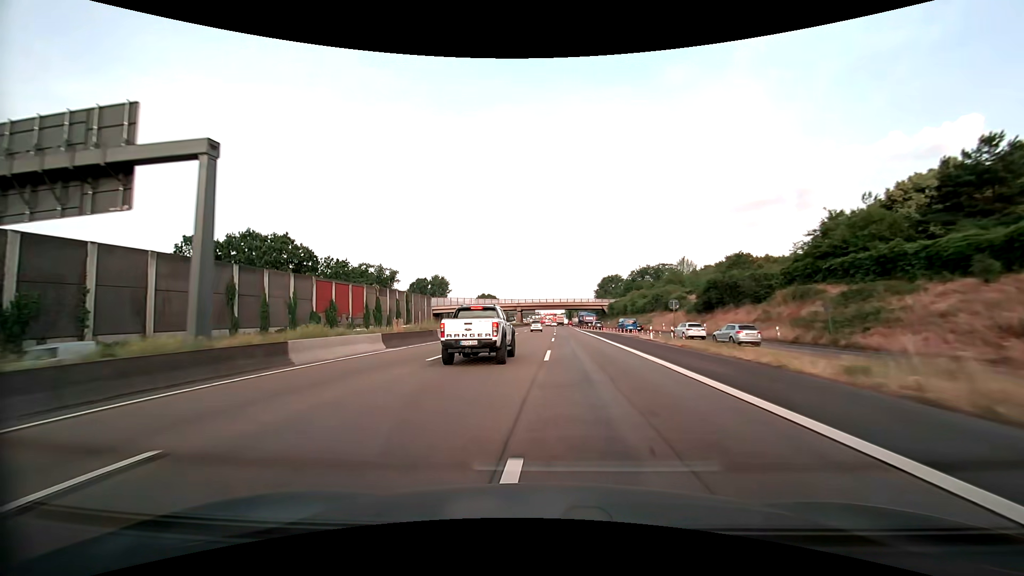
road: motorway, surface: asphalt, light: Day
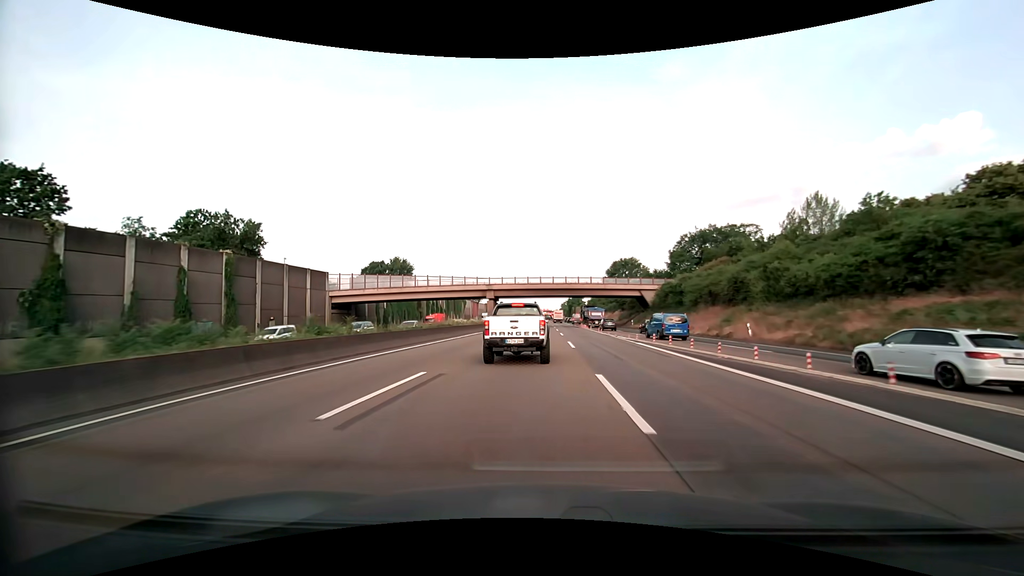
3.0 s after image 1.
(+0.1, +64.4) m; +1°
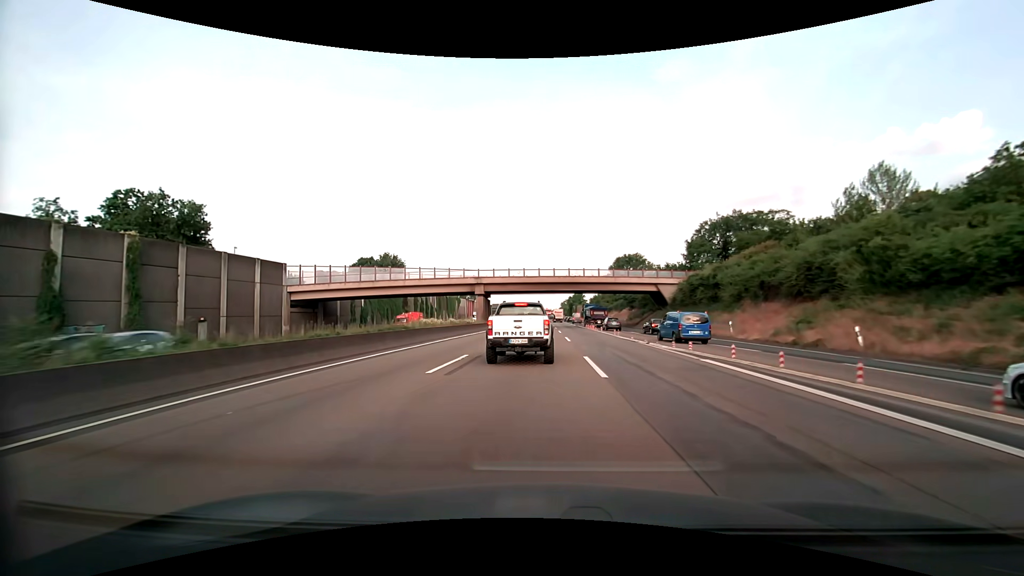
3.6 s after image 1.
(0.0, +12.2) m; 0°
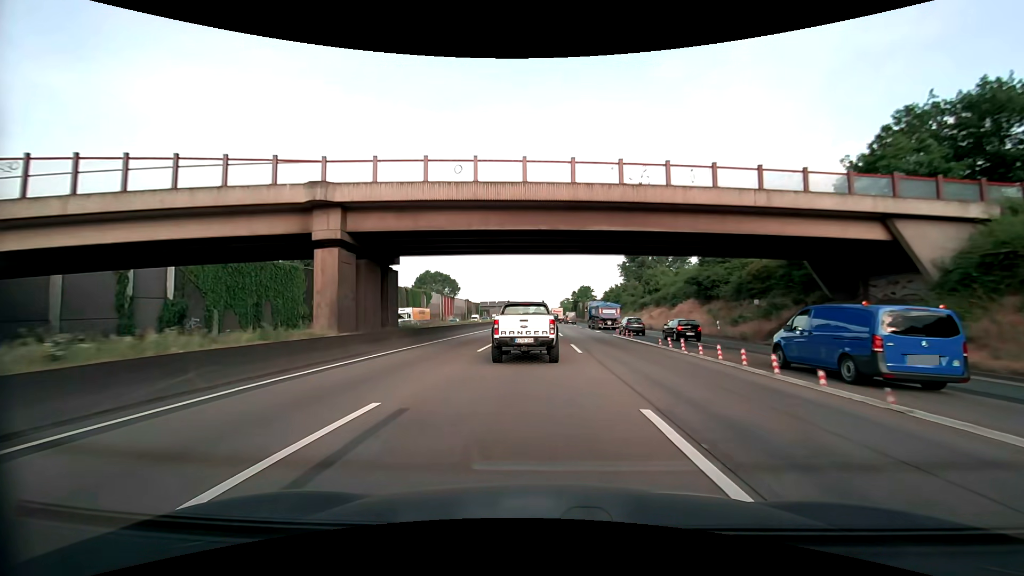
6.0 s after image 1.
(+0.1, +46.0) m; 0°
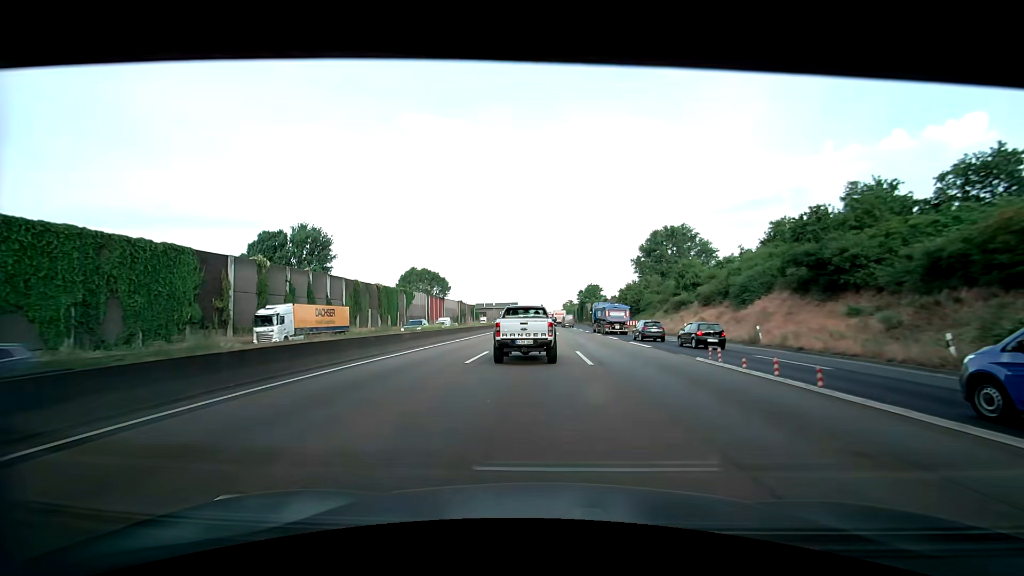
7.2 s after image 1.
(-0.1, +21.9) m; 0°
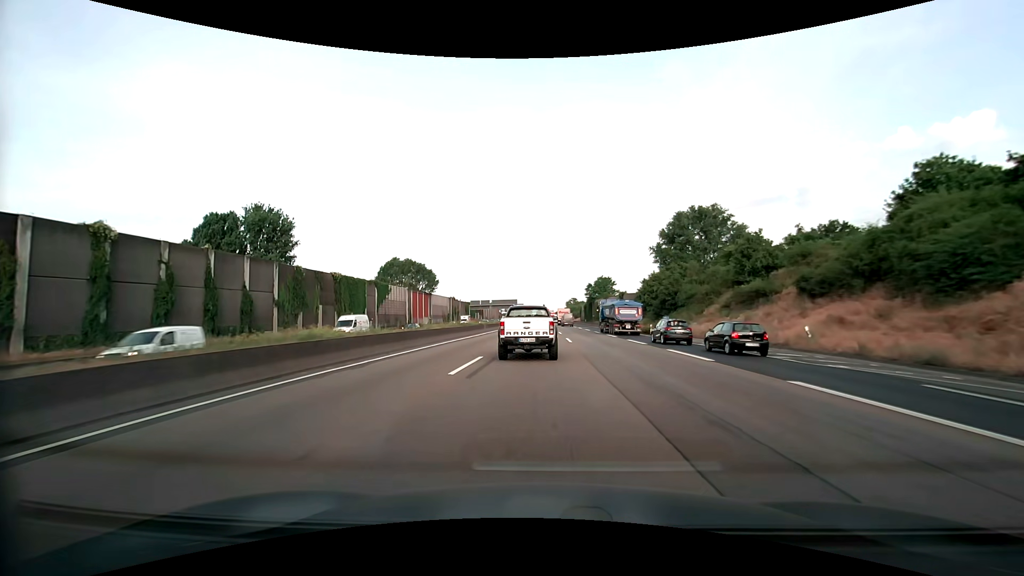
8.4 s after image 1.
(0.0, +21.7) m; 0°
